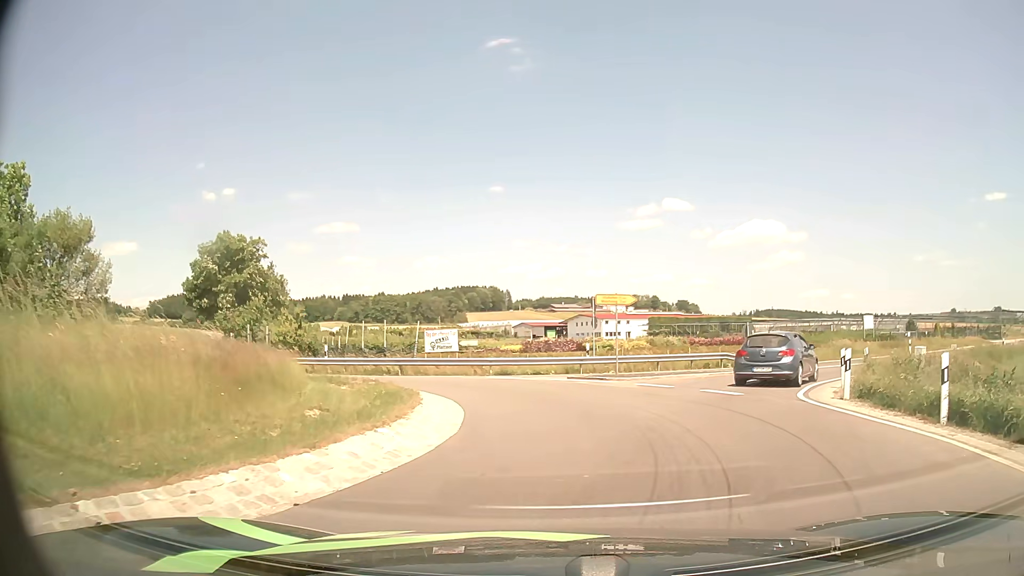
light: Day
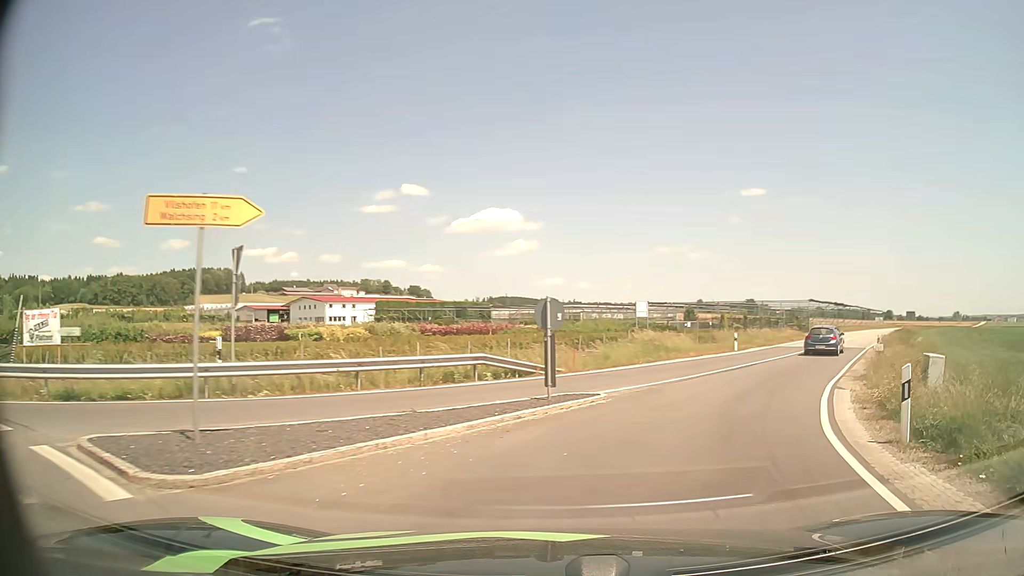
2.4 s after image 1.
(+2.5, +15.2) m; +22°
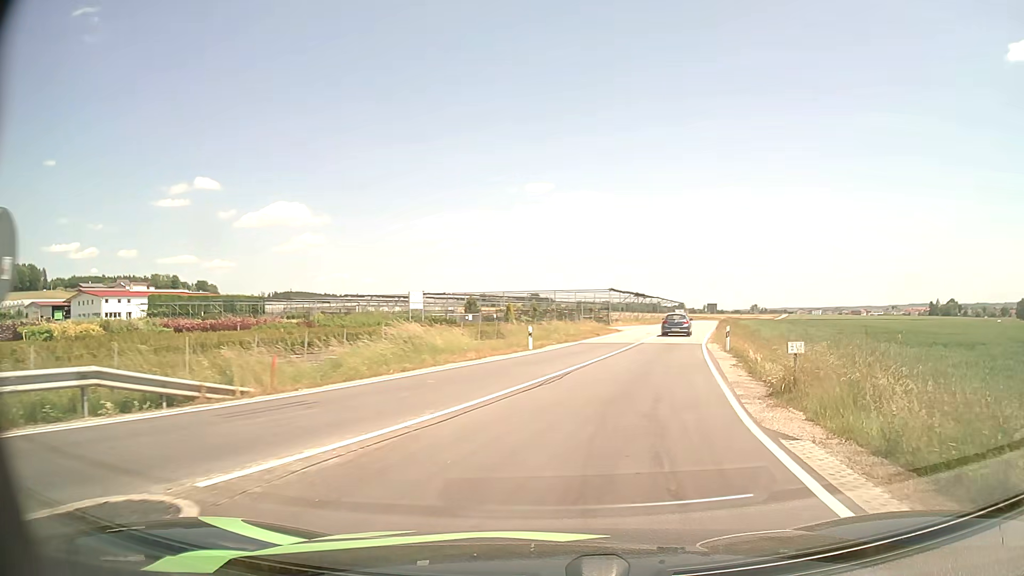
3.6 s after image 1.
(+1.6, +9.4) m; +19°
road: tertiary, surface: asphalt
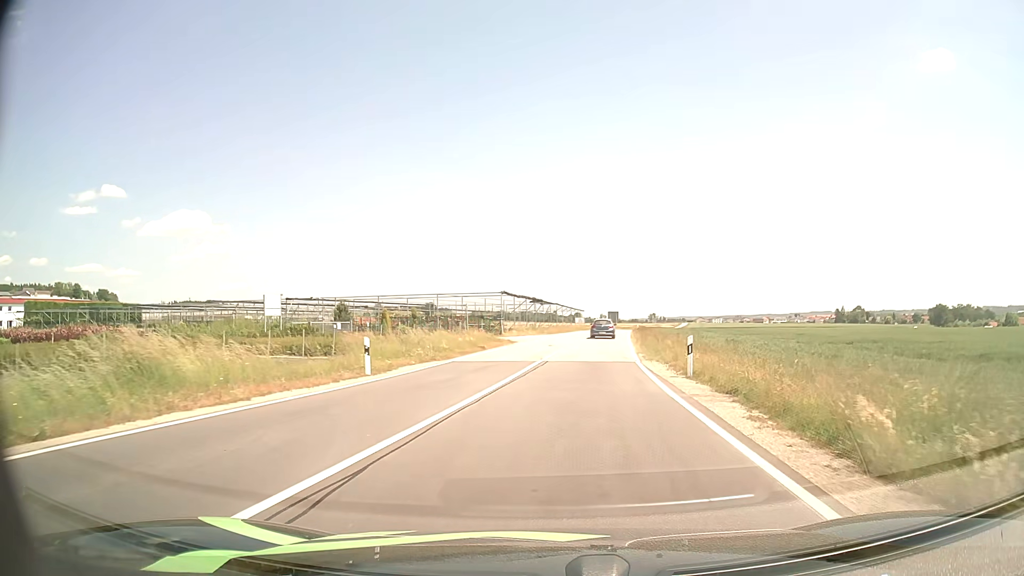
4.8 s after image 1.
(+1.1, +11.3) m; +9°
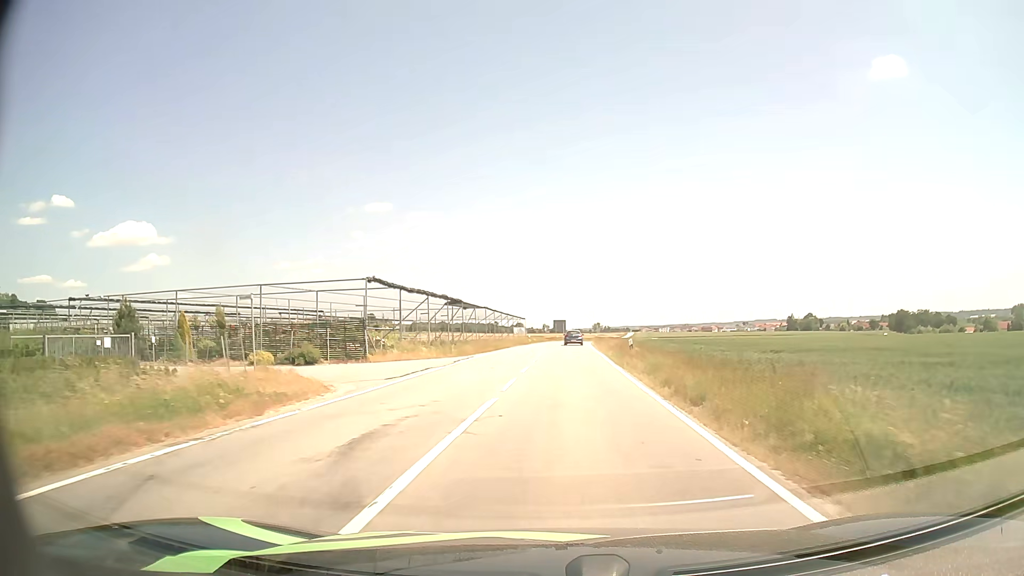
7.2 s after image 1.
(+1.5, +28.6) m; +5°
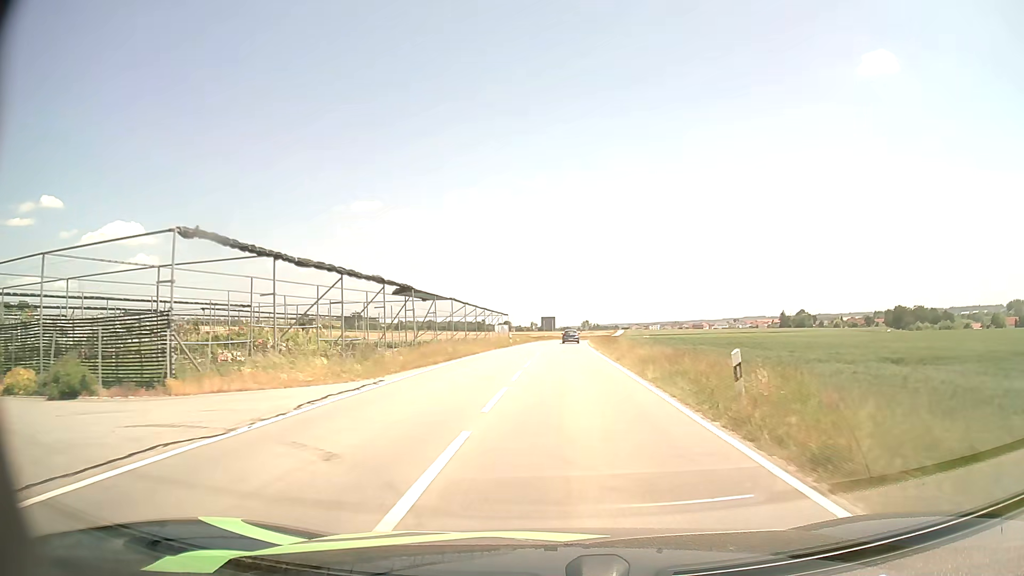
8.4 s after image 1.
(+0.1, +16.8) m; +1°
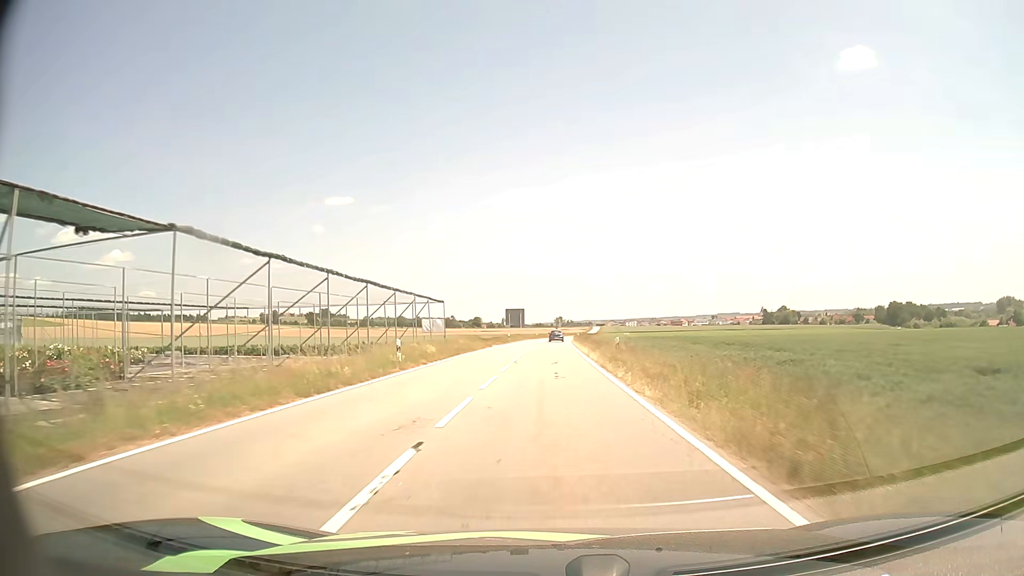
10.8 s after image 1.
(+0.8, +38.6) m; +2°
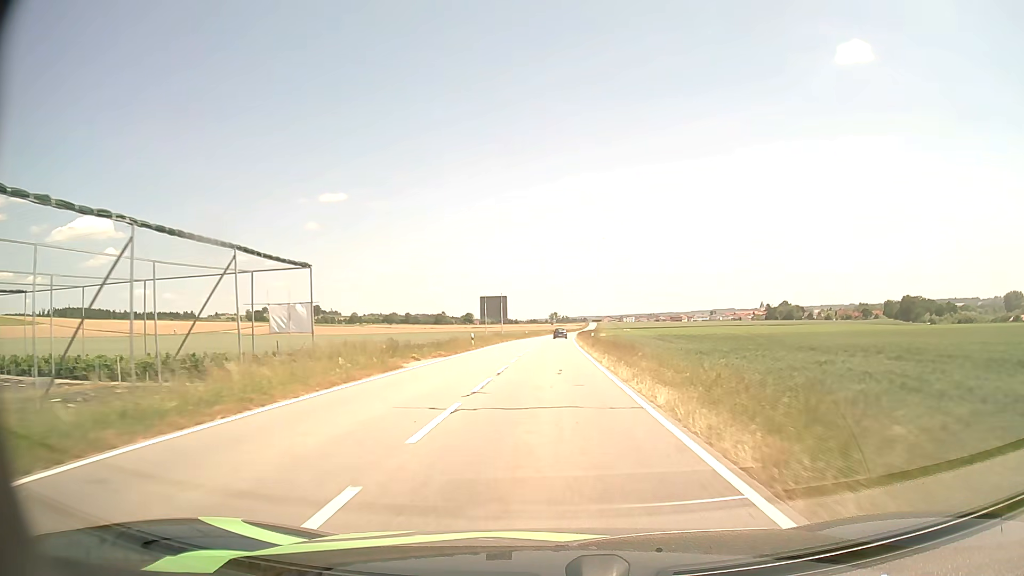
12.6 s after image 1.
(+0.2, +32.2) m; +1°
